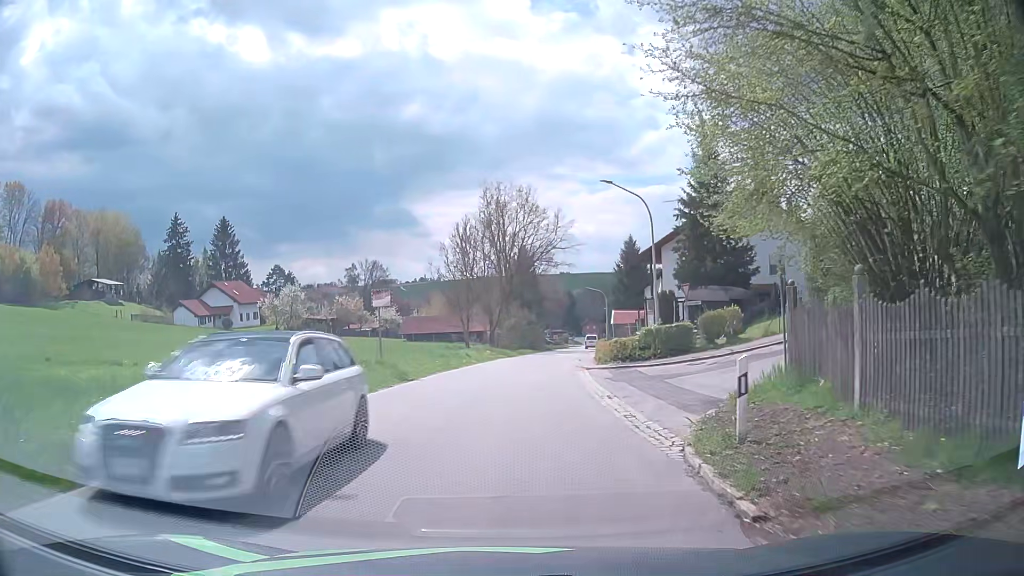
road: tertiary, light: Day
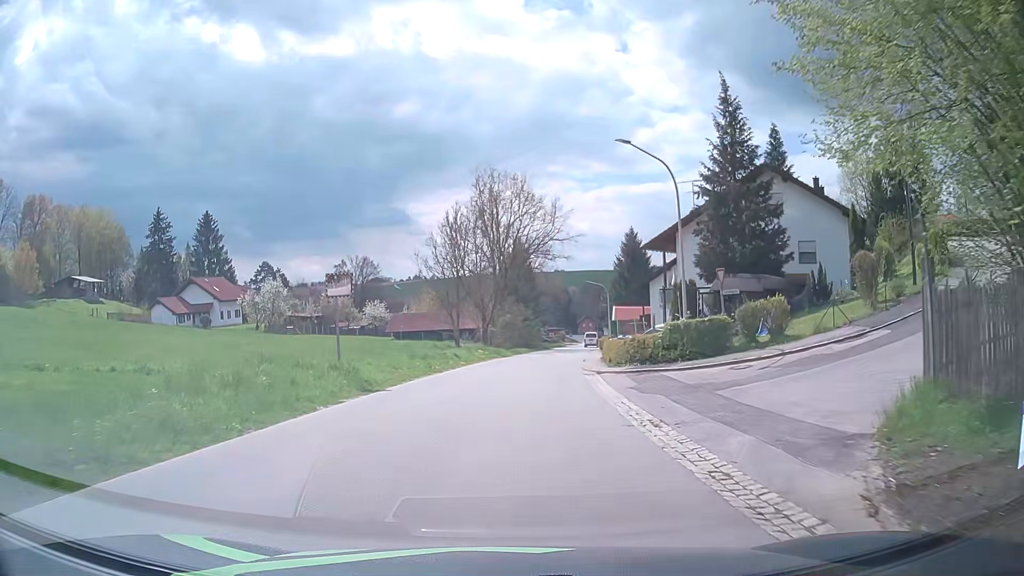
(-0.1, +5.6) m; 0°
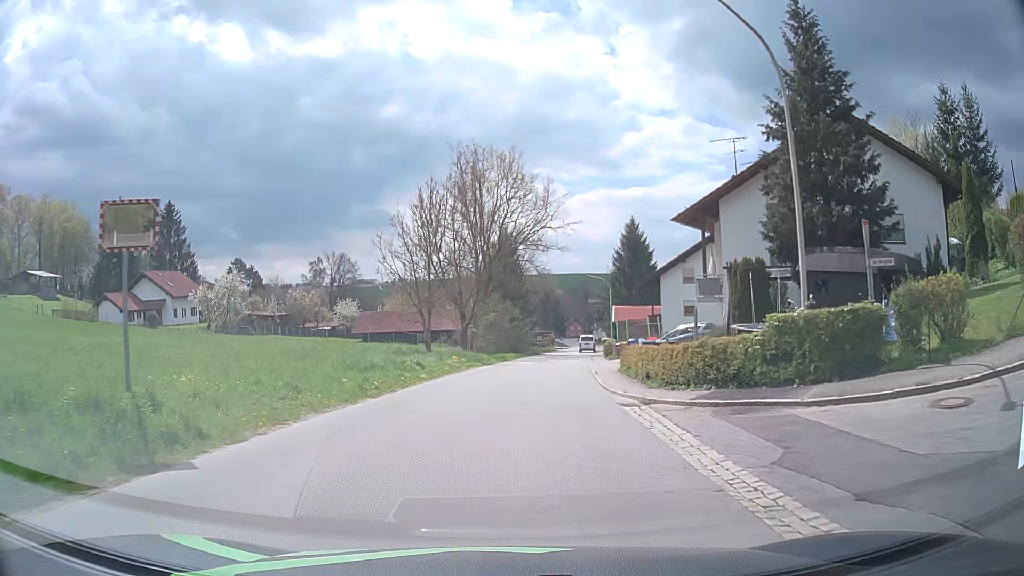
(+0.1, +11.0) m; +1°
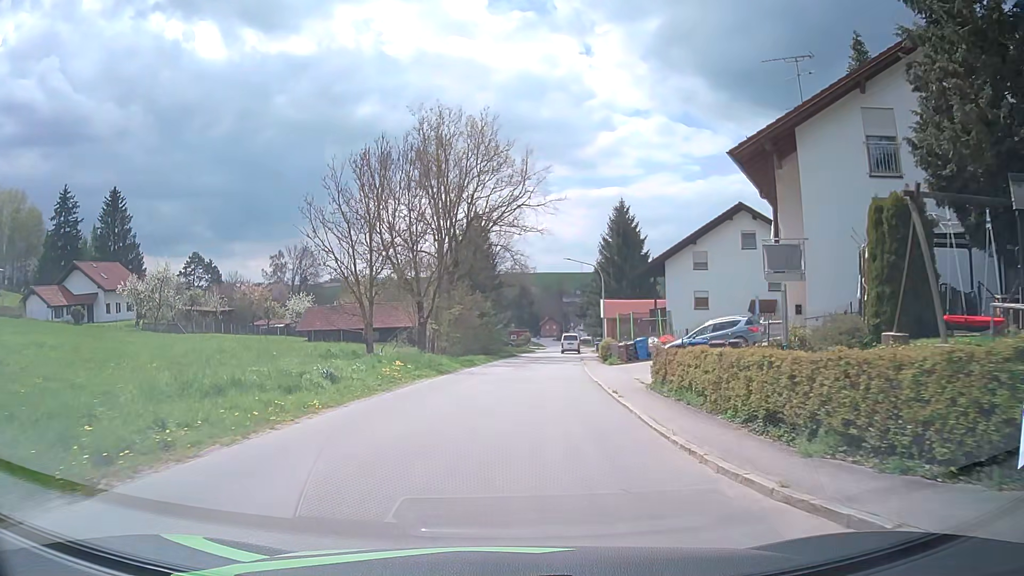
(+0.2, +11.1) m; +3°
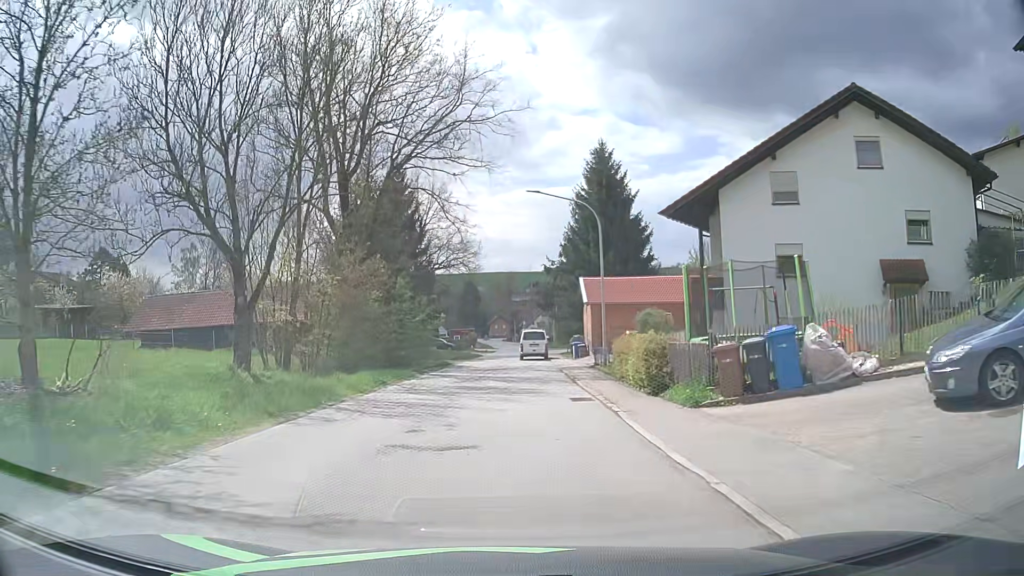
(+1.0, +22.8) m; +4°
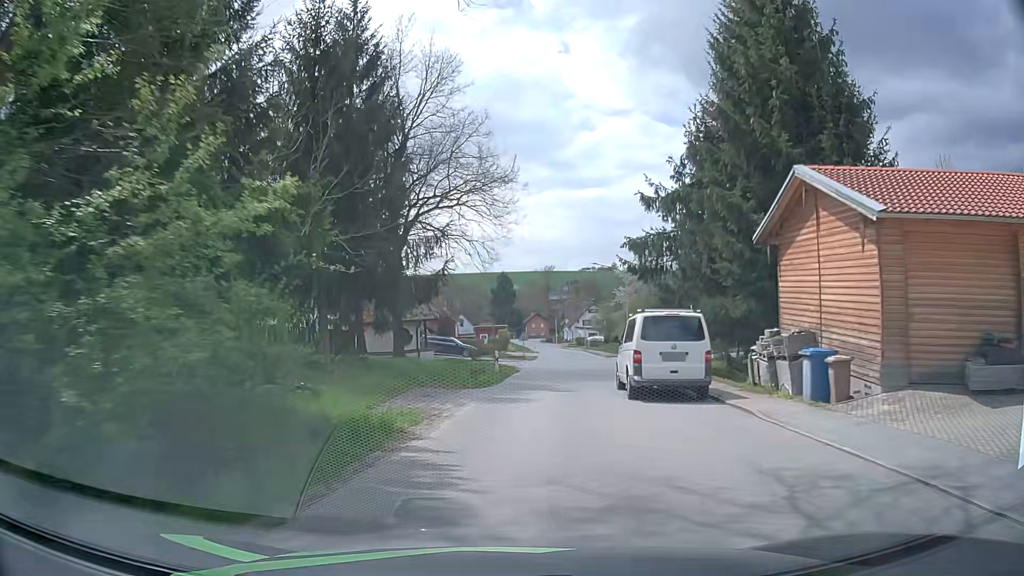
(-0.8, +29.4) m; -3°
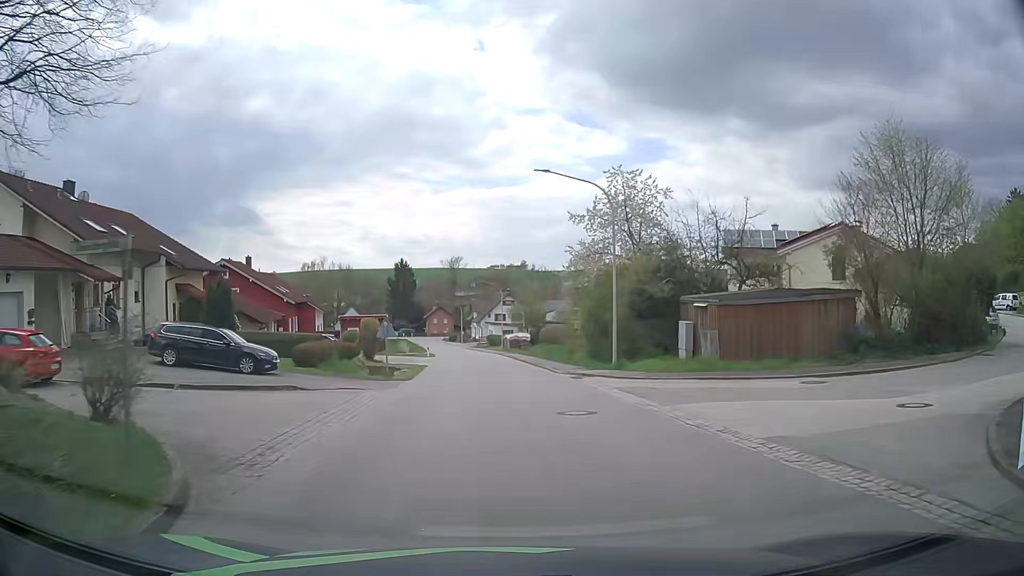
(+2.3, +29.8) m; +7°
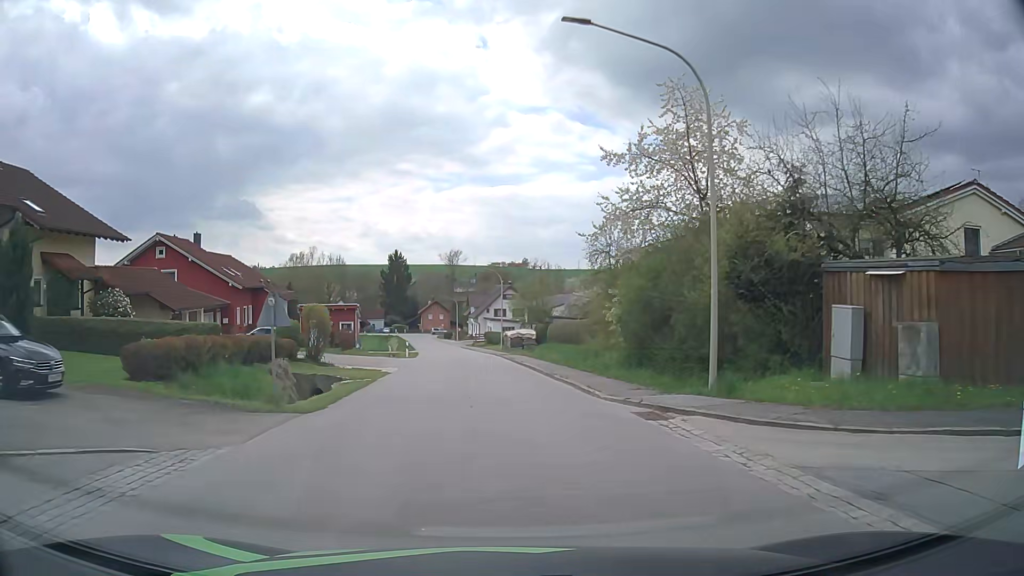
(+0.3, +12.3) m; +1°
(0, +10) (0, +20) (-1, +30) (-2, +40) (-3, +50) (-4, +60) (-5, +70) (-7, +80) (-8, +90) (-10, +99) m
